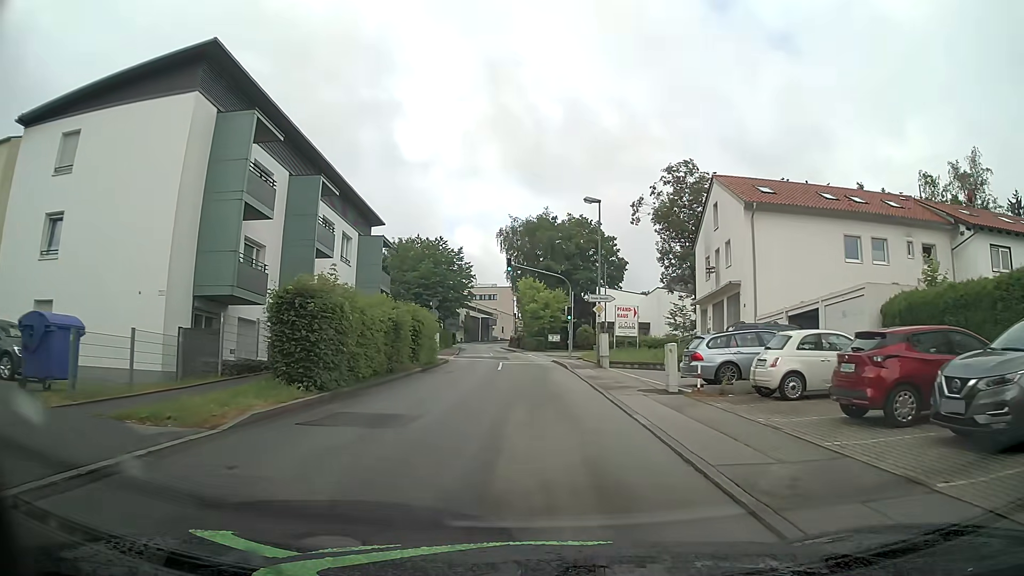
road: unclassified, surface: asphalt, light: Day
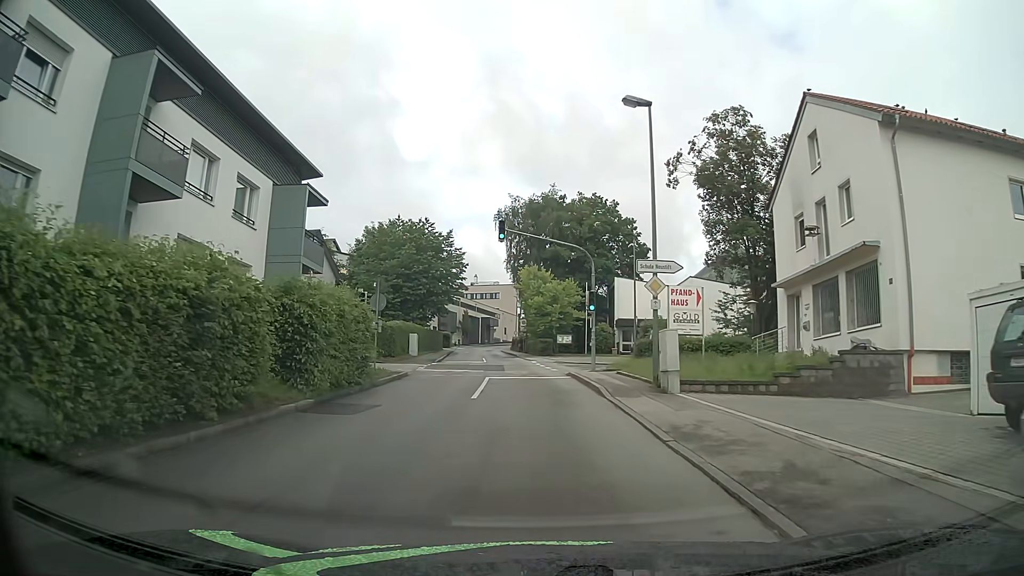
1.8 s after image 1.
(+0.4, +13.9) m; +1°
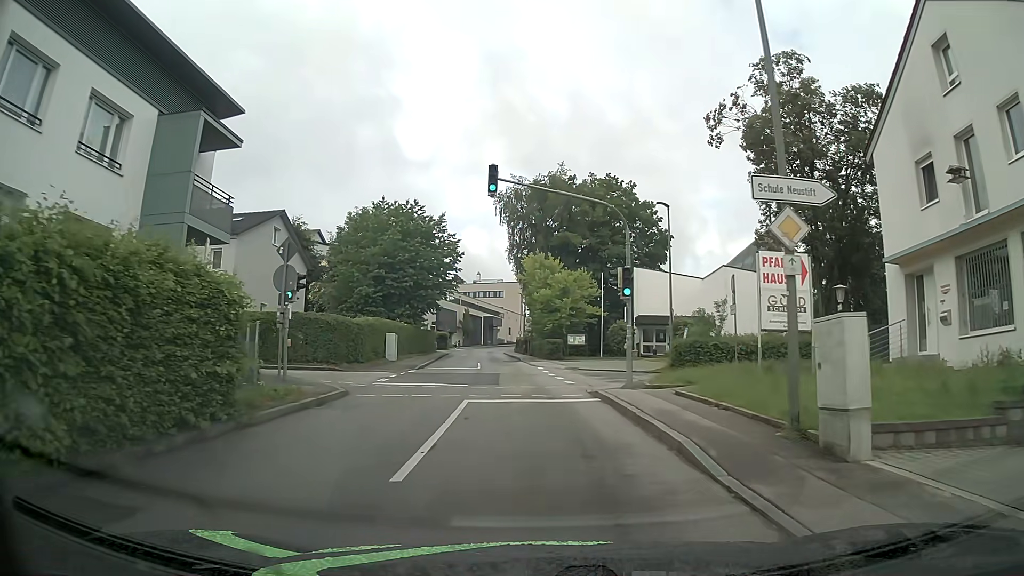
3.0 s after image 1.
(0.0, +9.3) m; 0°
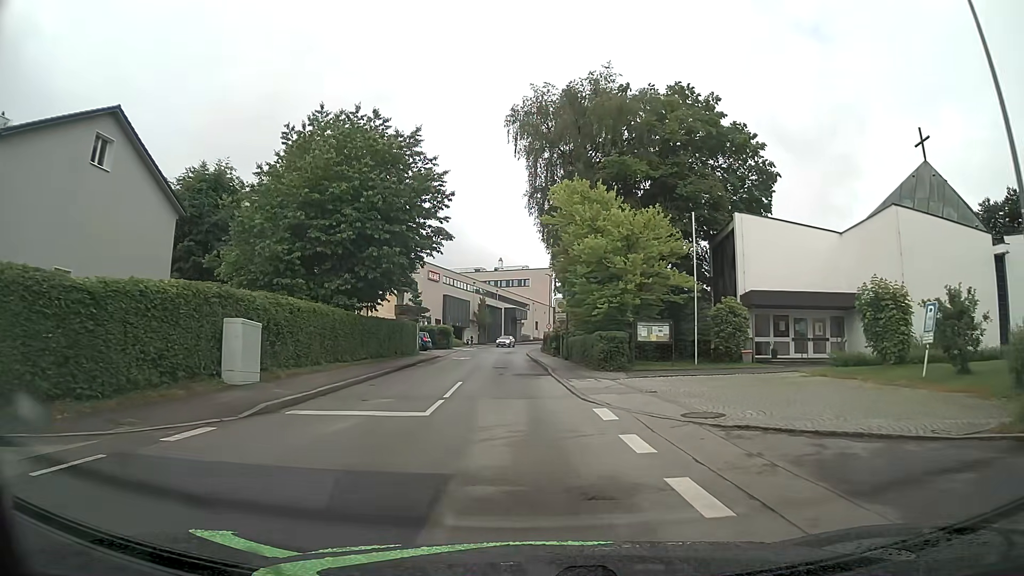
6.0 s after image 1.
(-0.4, +23.2) m; -3°
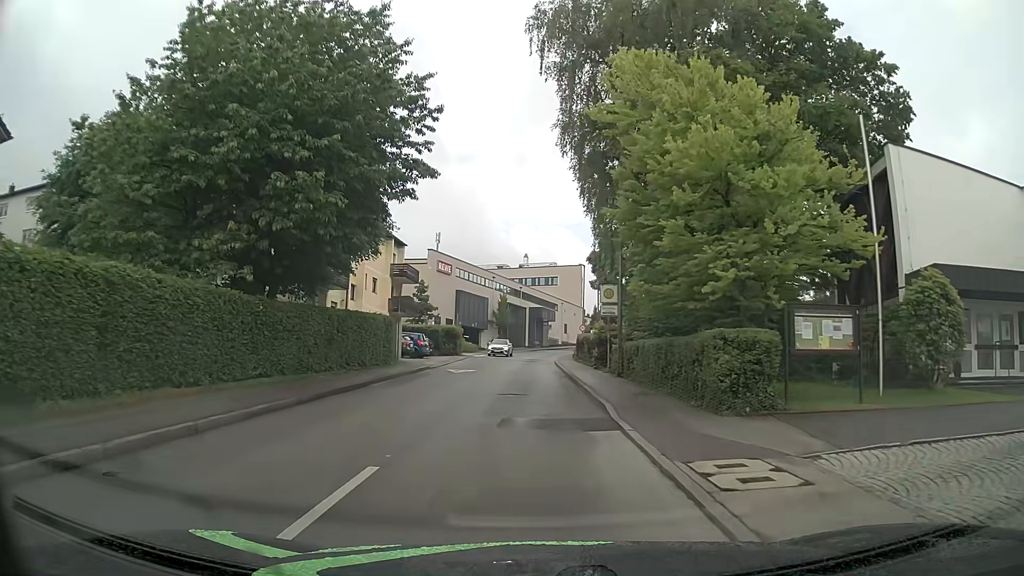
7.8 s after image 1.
(-0.3, +14.0) m; -3°
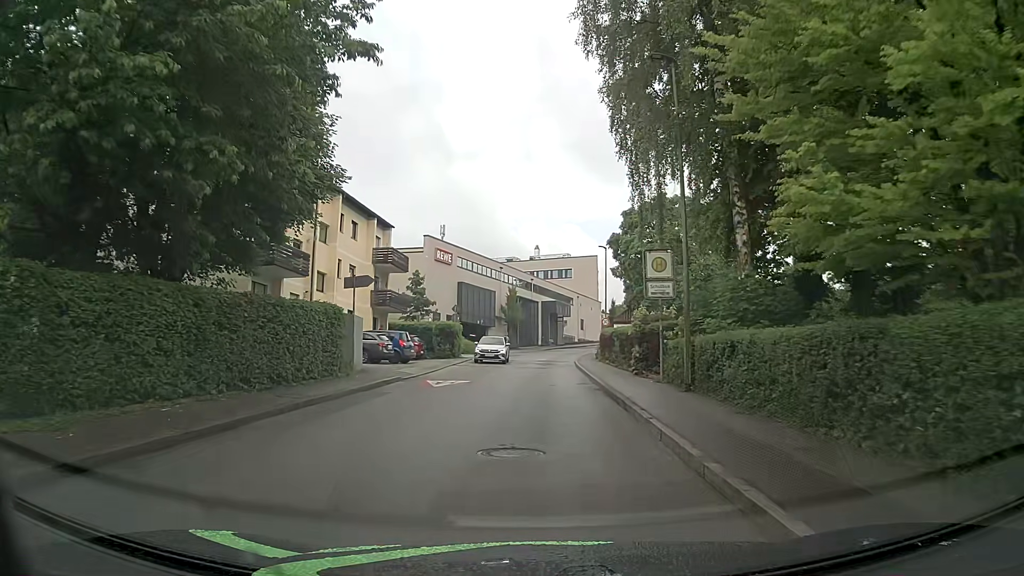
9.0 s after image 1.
(0.0, +9.3) m; 0°
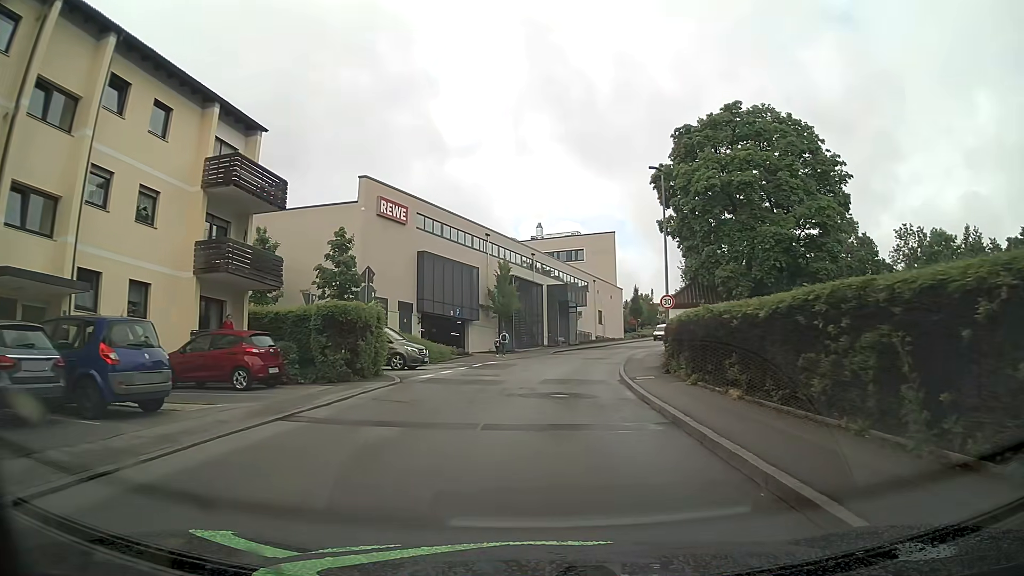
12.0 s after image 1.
(0.0, +23.3) m; -1°
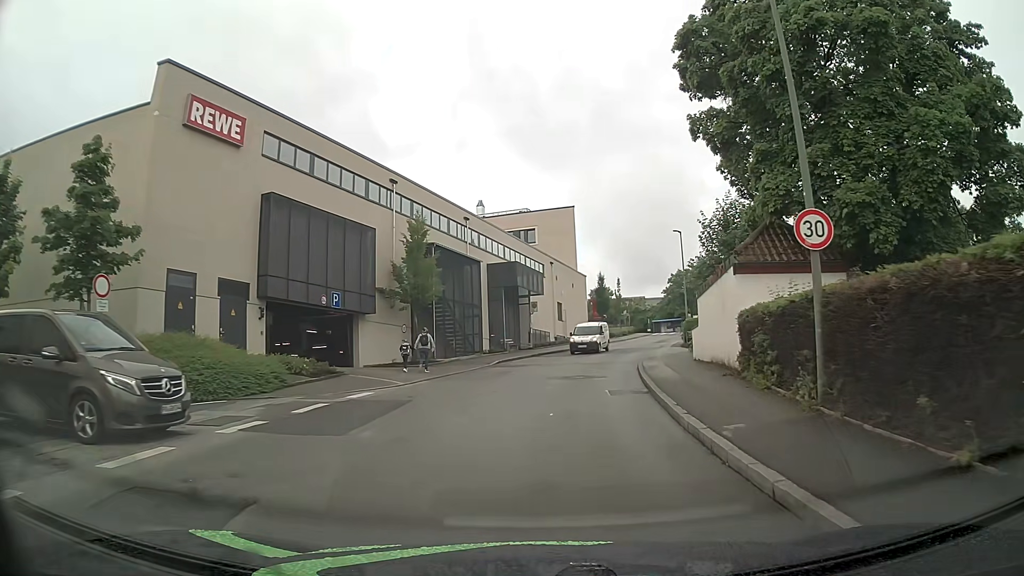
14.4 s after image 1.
(+0.5, +18.5) m; +5°
